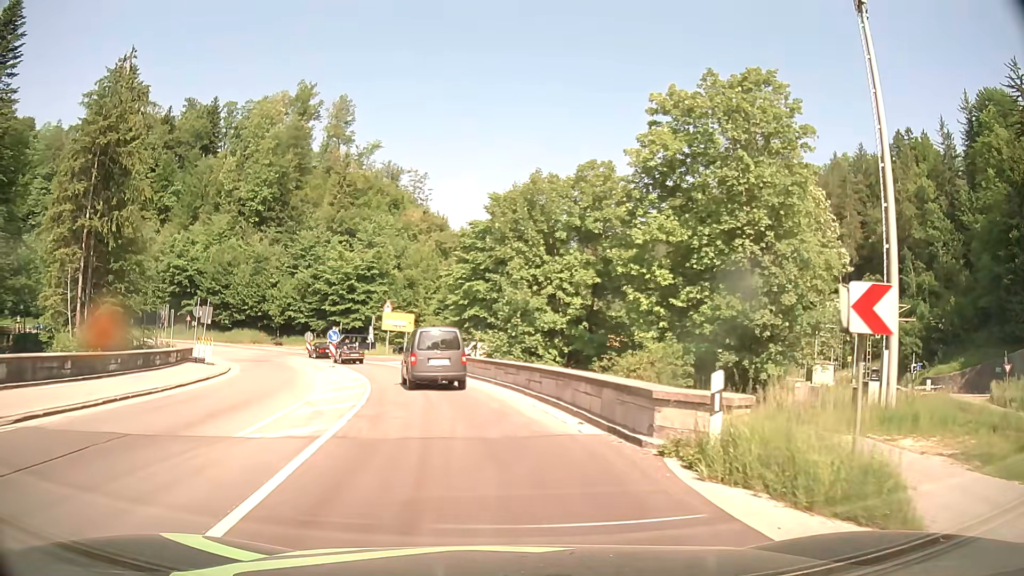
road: primary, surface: asphalt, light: Day
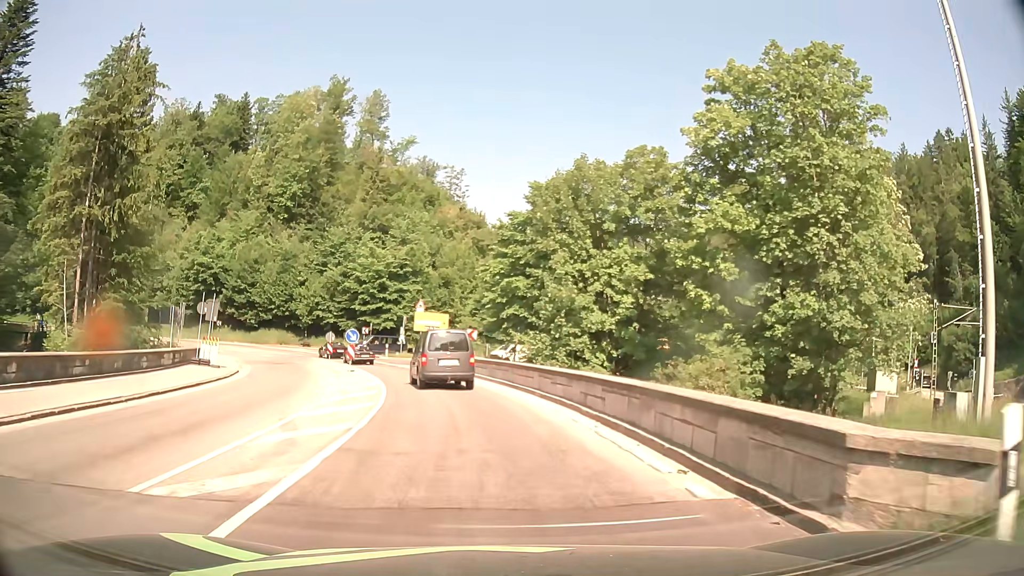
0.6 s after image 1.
(-0.1, +4.3) m; -3°
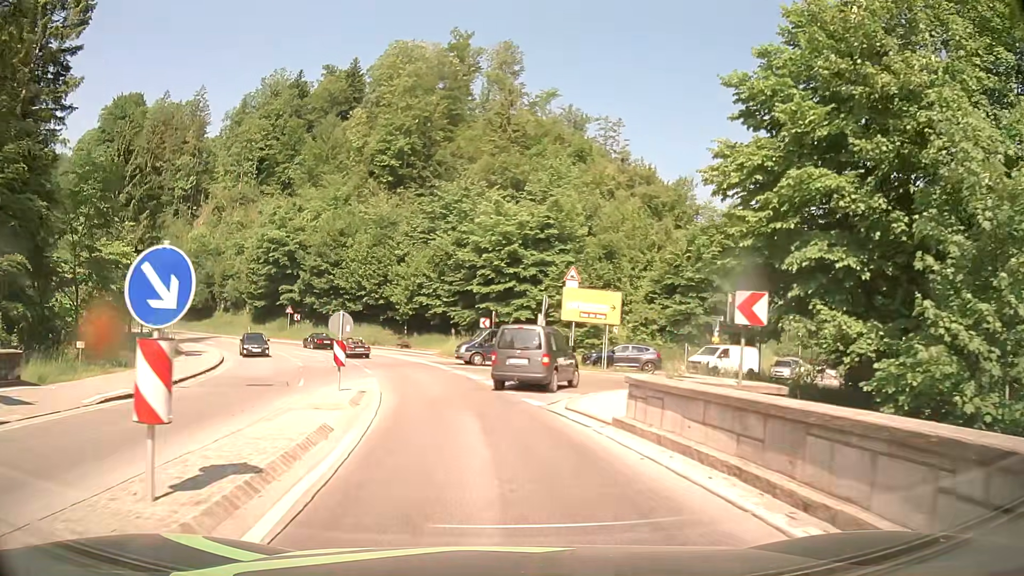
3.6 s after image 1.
(-2.8, +25.5) m; -13°
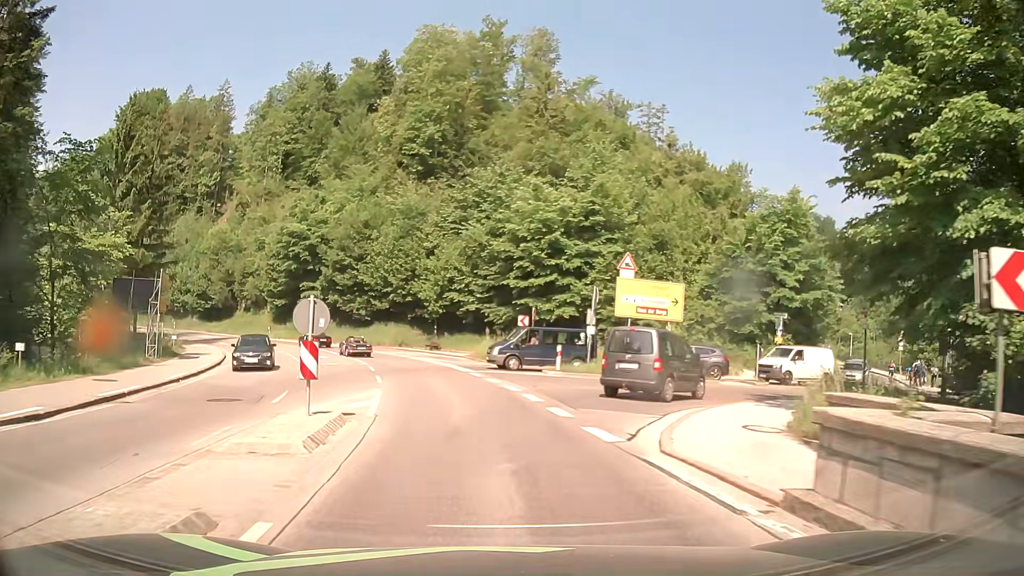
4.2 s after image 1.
(-0.1, +5.5) m; -3°
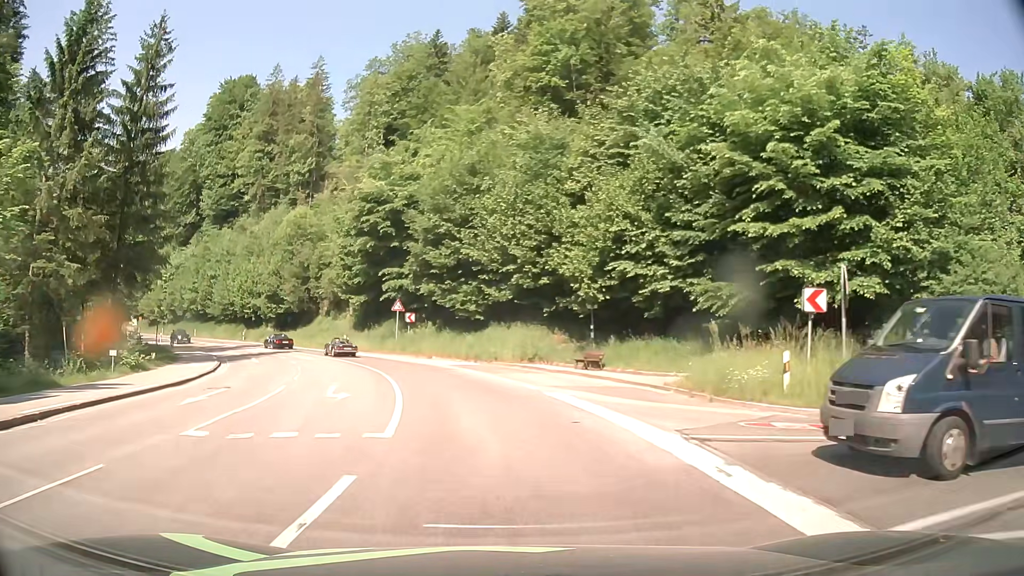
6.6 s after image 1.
(-2.6, +23.1) m; -12°
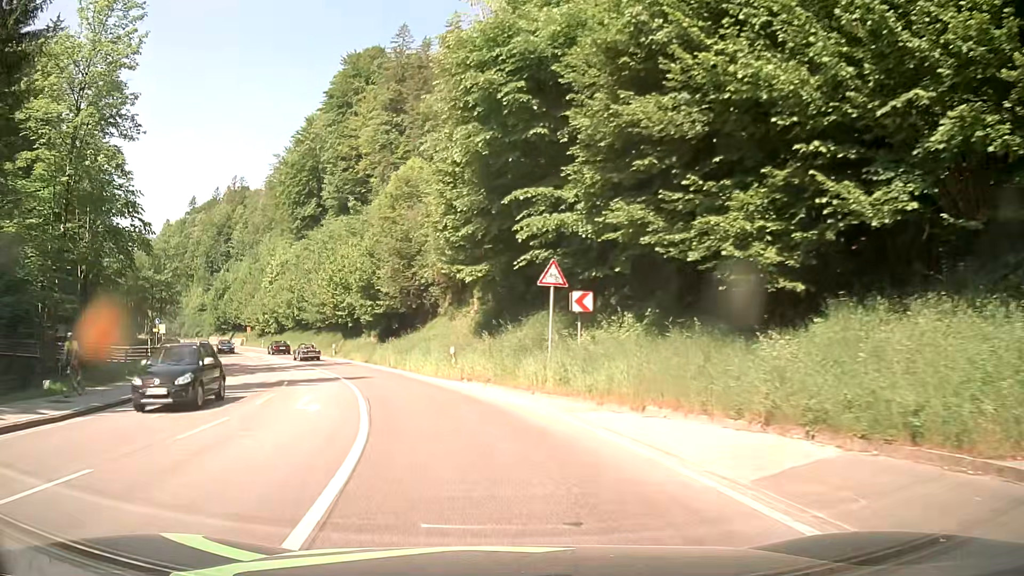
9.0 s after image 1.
(-3.1, +26.4) m; -14°
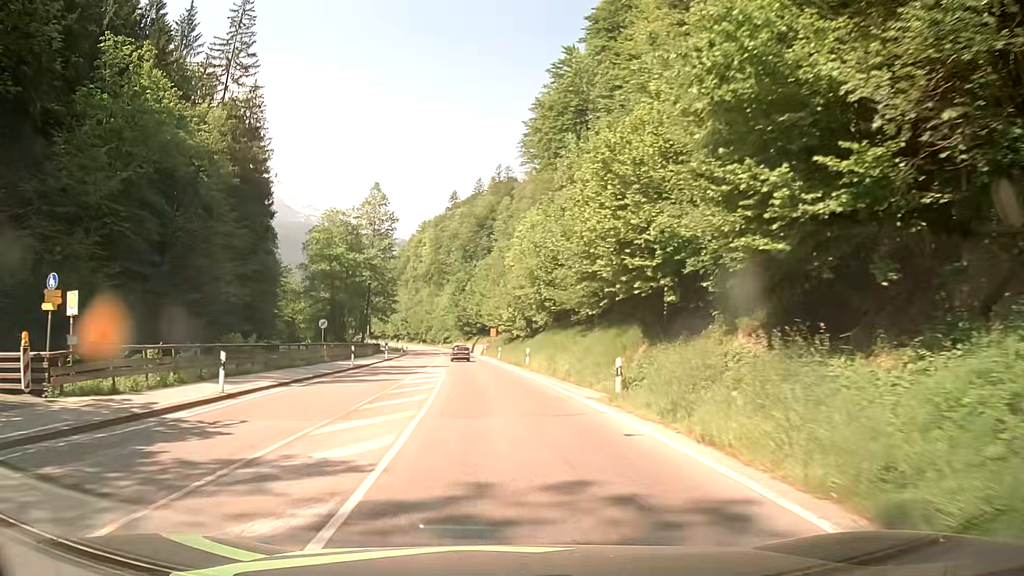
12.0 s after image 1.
(-8.8, +36.3) m; -25°
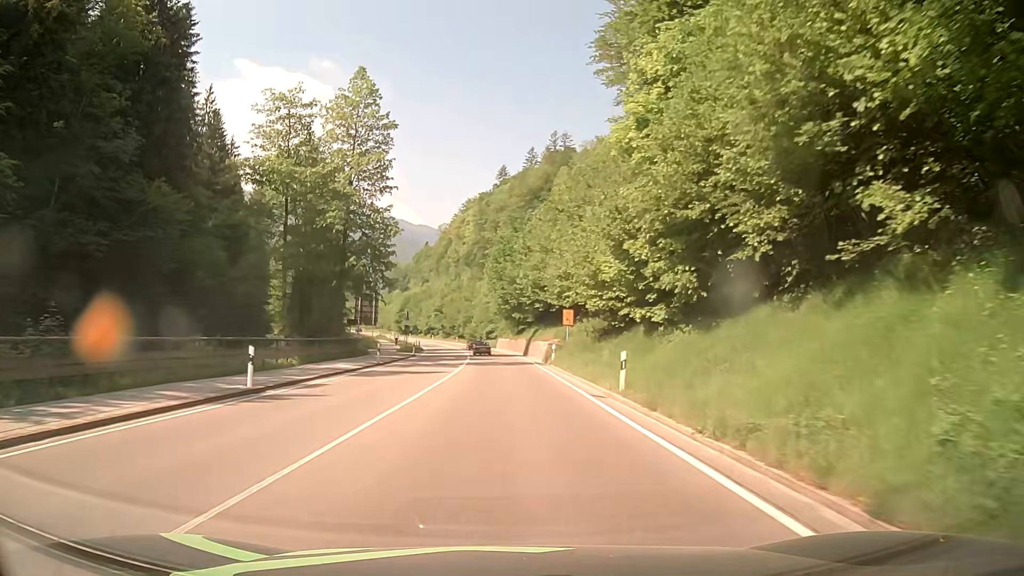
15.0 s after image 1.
(-2.0, +40.2) m; -5°
(0, +10) (0, +20) (0, +30) (0, +40) (0, +50) (-1, +60) (-2, +70) (-3, +80) (-4, +90) (-5, +100) m
